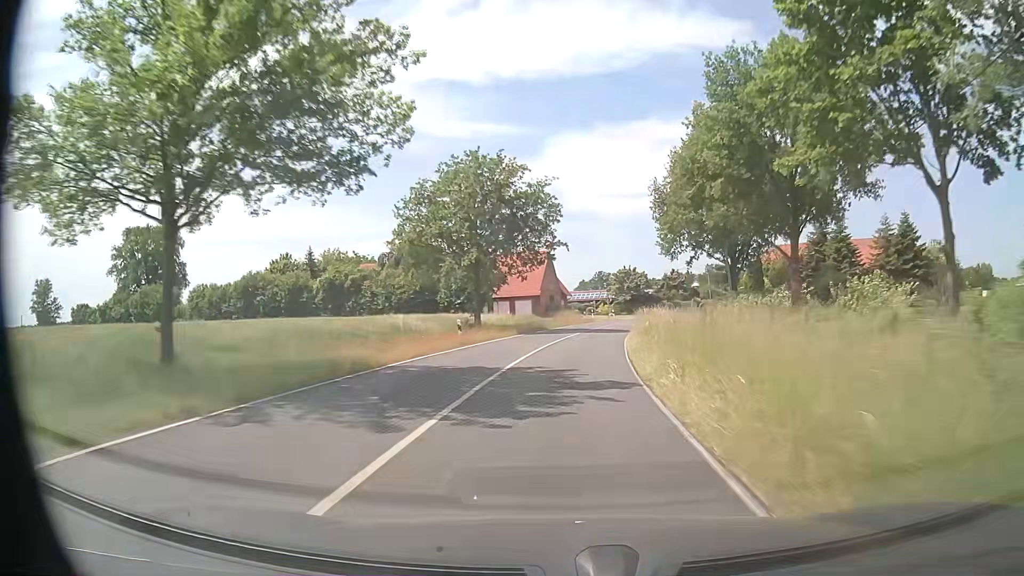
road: secondary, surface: asphalt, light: Day
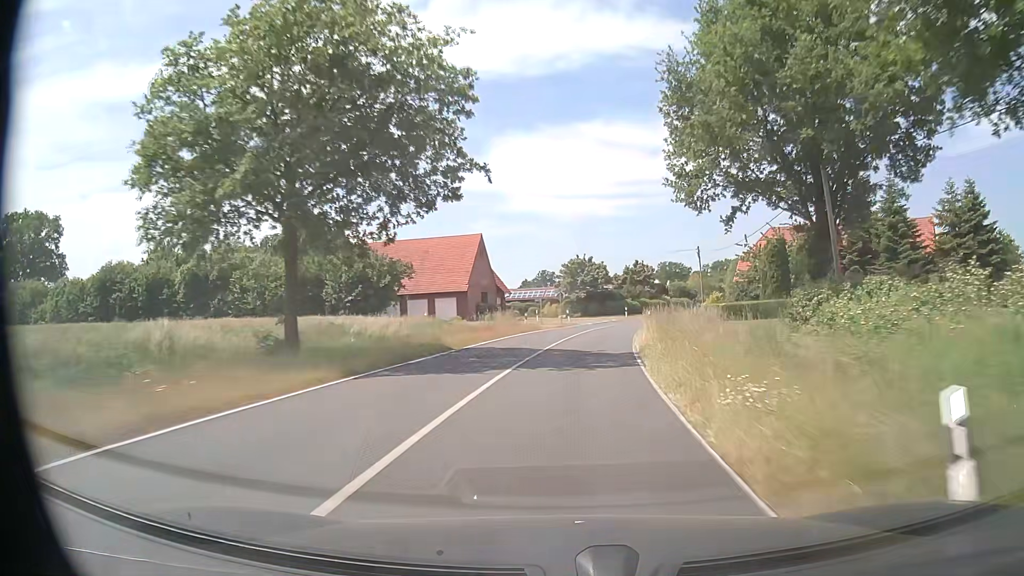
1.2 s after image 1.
(+0.9, +23.9) m; +5°
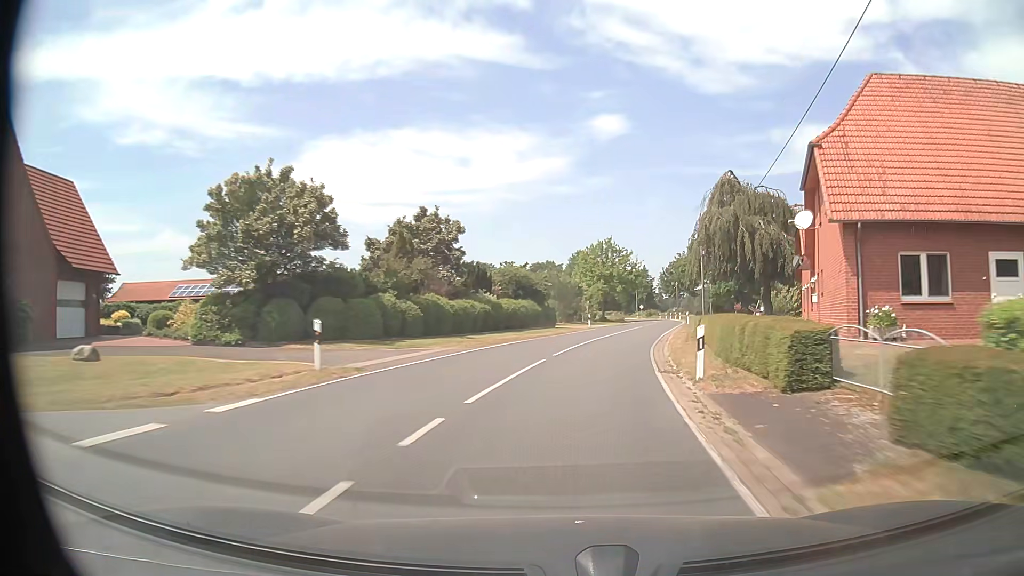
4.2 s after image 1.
(+7.6, +57.4) m; +17°
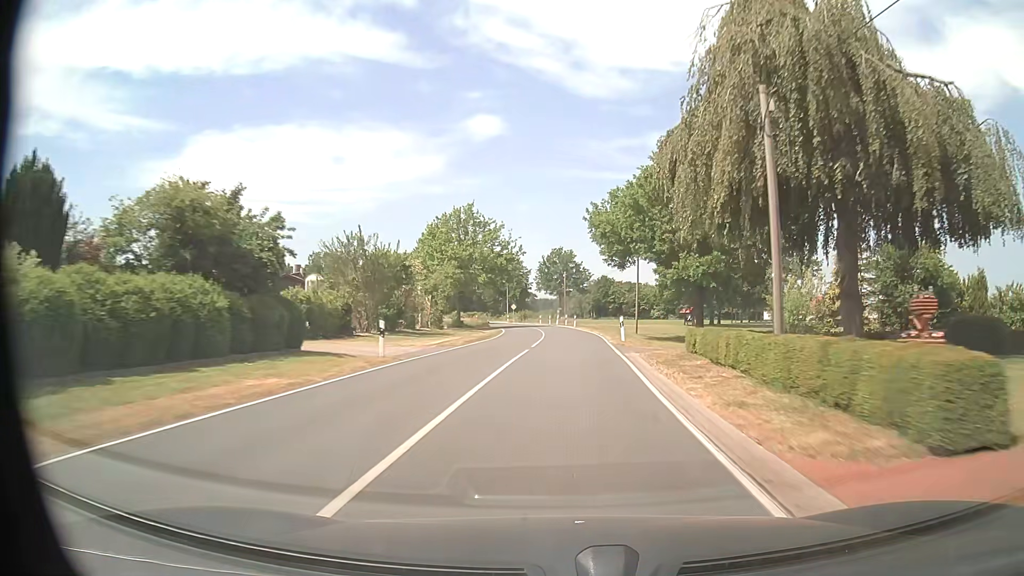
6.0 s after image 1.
(+3.4, +33.7) m; +11°
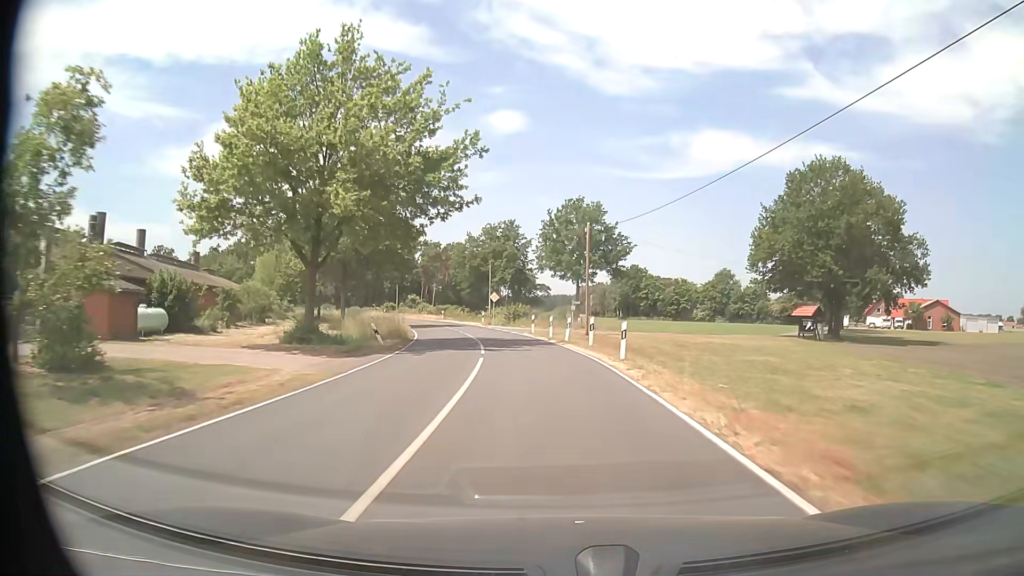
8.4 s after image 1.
(+0.4, +44.8) m; -1°
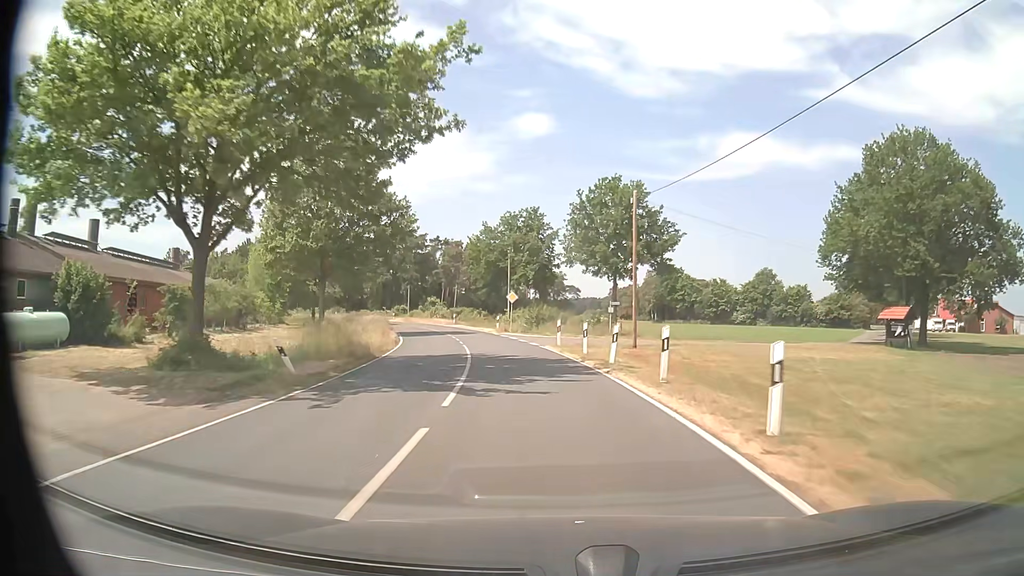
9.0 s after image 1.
(-0.2, +11.2) m; -2°
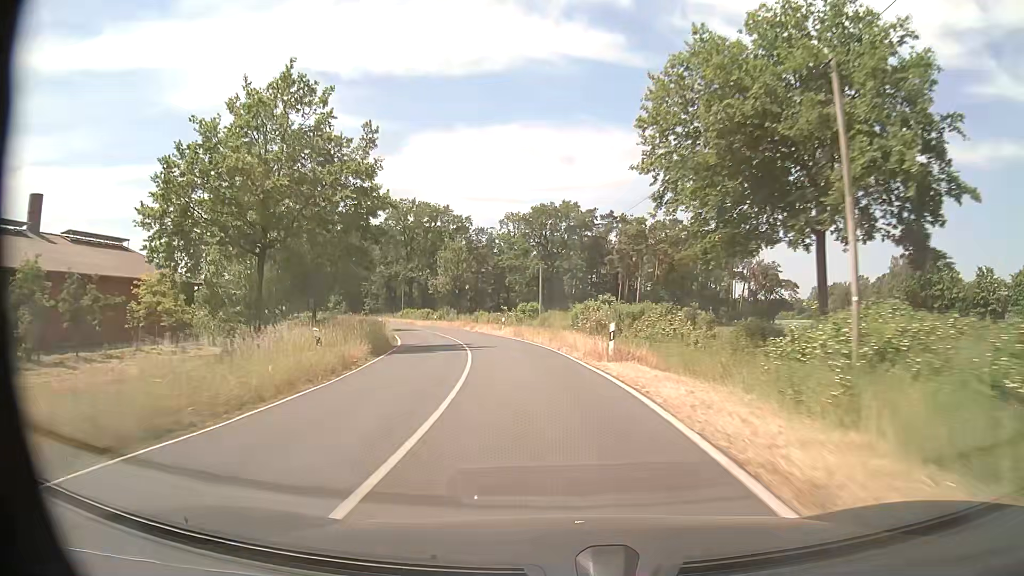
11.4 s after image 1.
(-5.8, +44.3) m; -16°
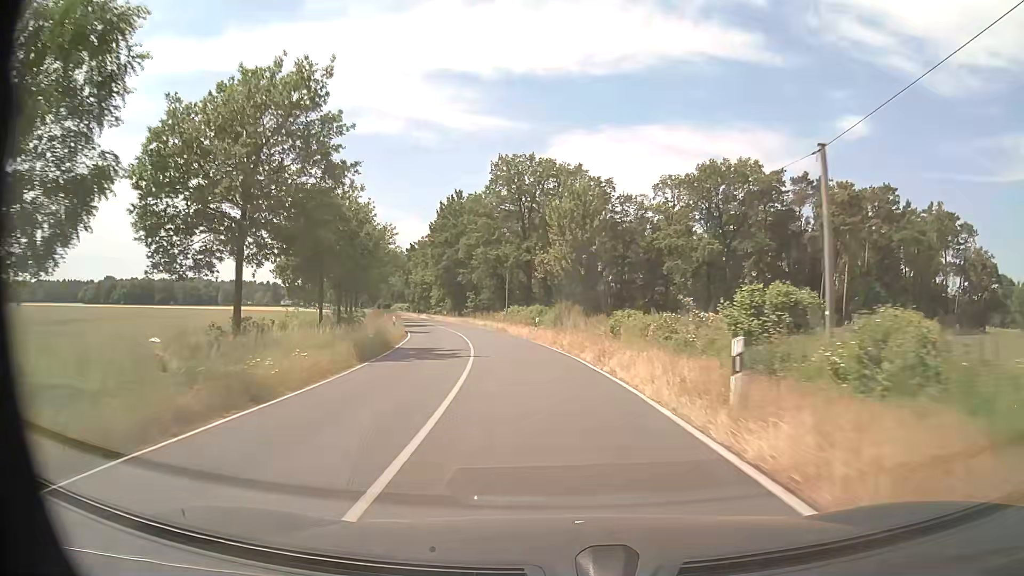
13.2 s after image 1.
(-3.7, +33.7) m; -13°
(0, +10) (-1, +20) (-2, +30) (-4, +40) (-7, +49) (-9, +59) (-12, +69) (-14, +78) (-17, +88) (-20, +98) m
